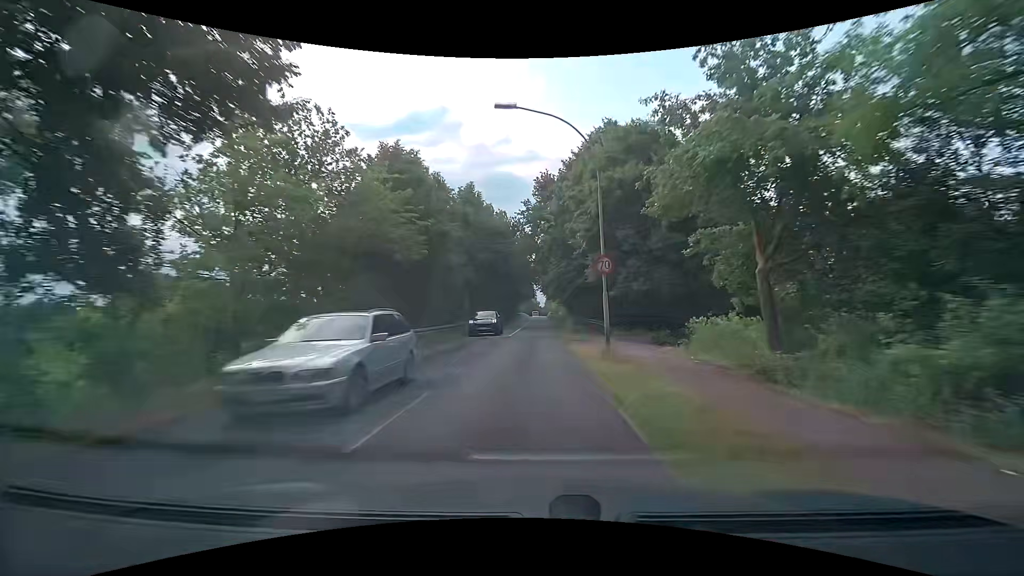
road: secondary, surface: asphalt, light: Day
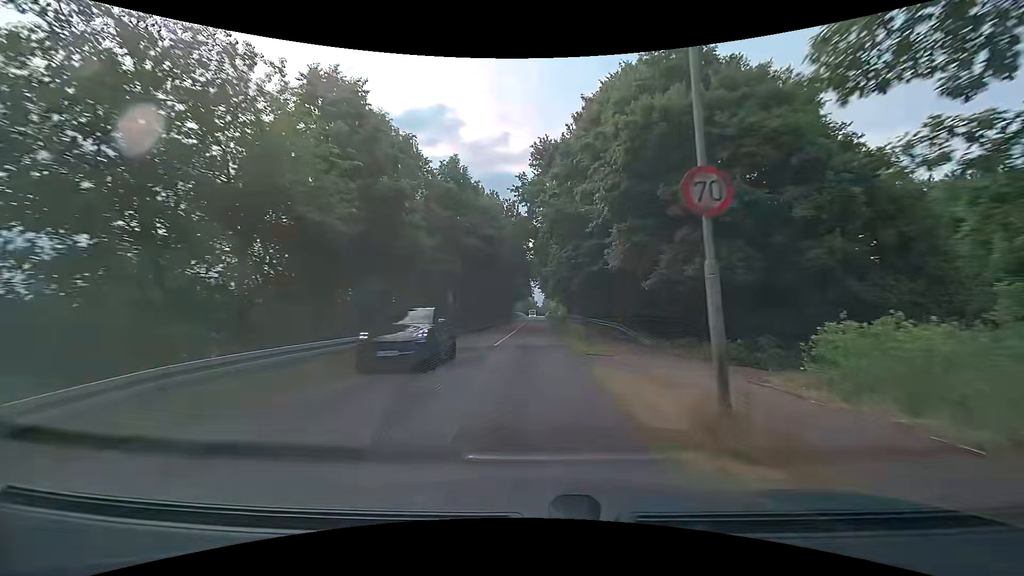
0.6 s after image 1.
(0.0, +8.7) m; 0°
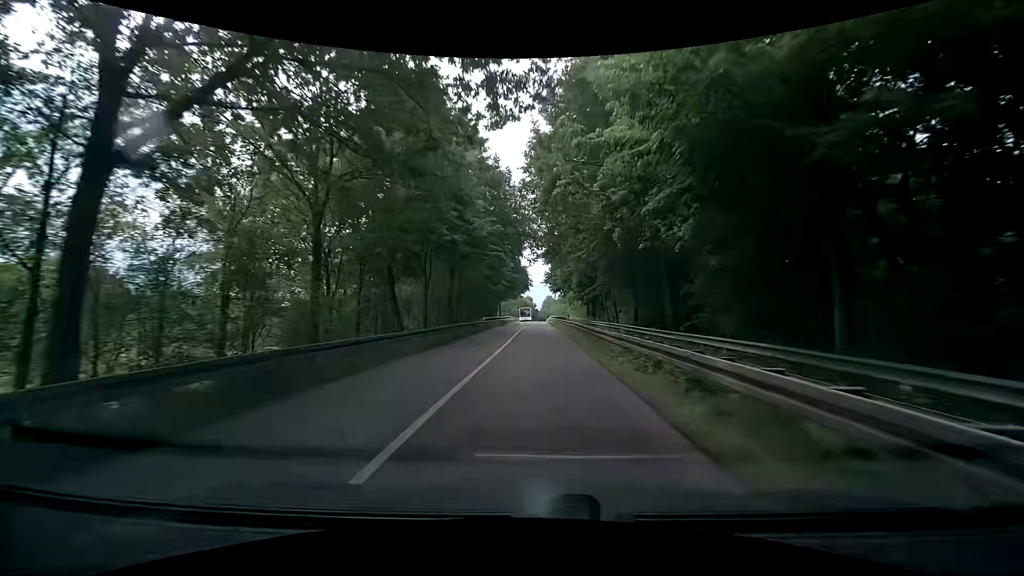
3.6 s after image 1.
(-0.4, +41.5) m; 0°
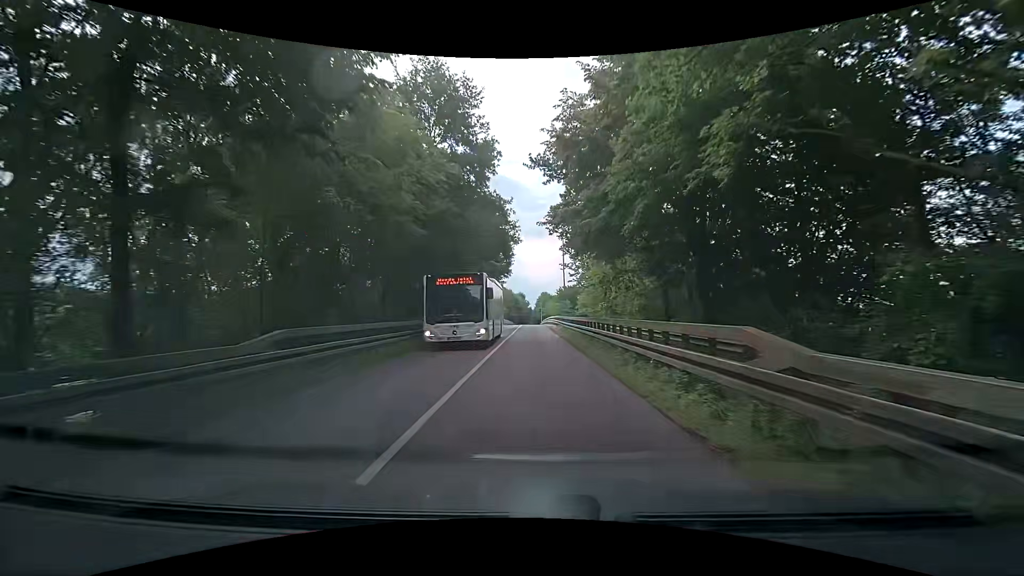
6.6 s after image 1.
(-0.2, +39.4) m; 0°
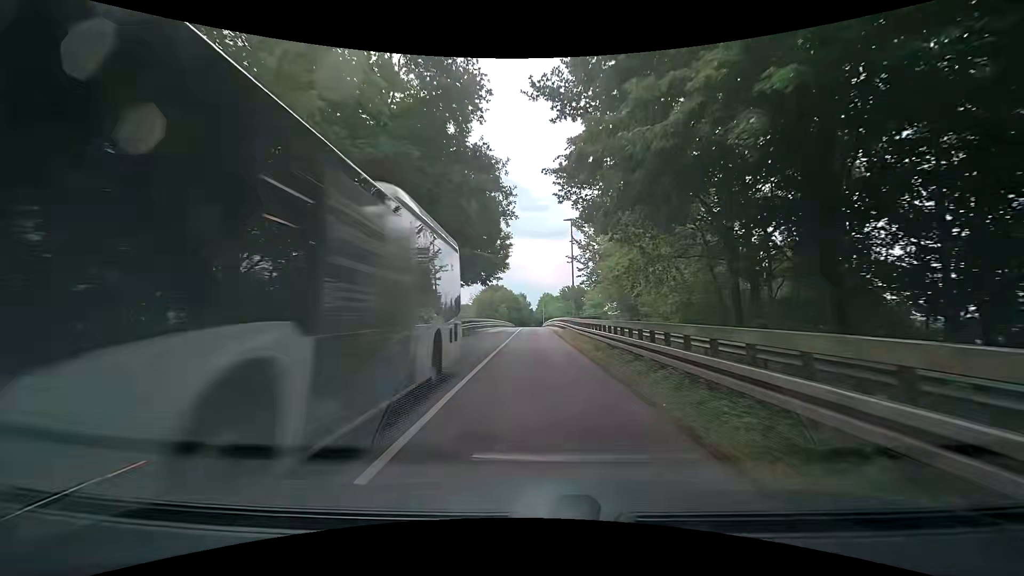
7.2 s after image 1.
(0.0, +8.0) m; 0°
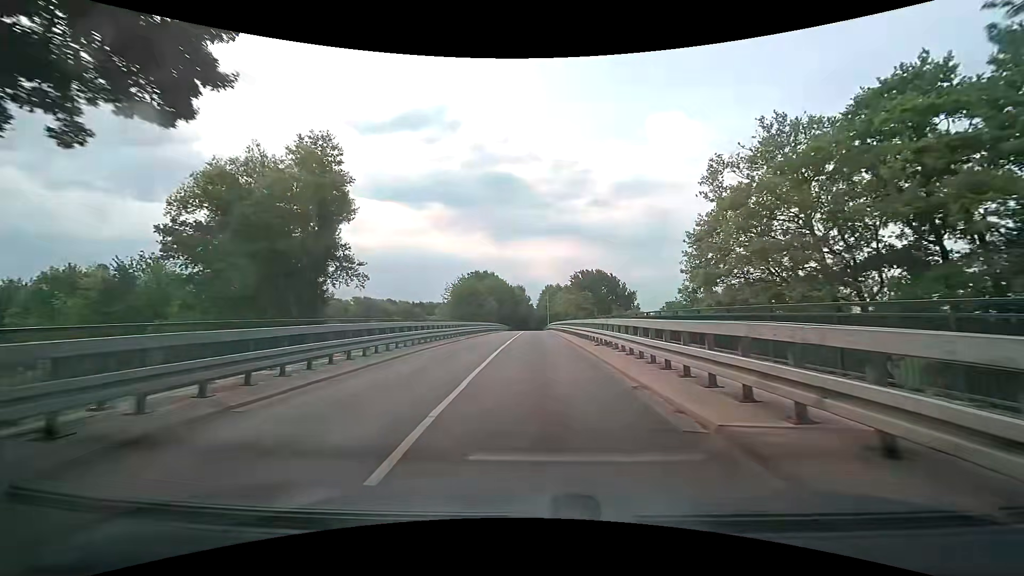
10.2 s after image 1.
(0.0, +41.2) m; +1°
(0, +10) (0, +20) (0, +30) (0, +40) (0, +50) (-1, +60) (-1, +70) (-1, +80) (-1, +90) (-1, +100) m
